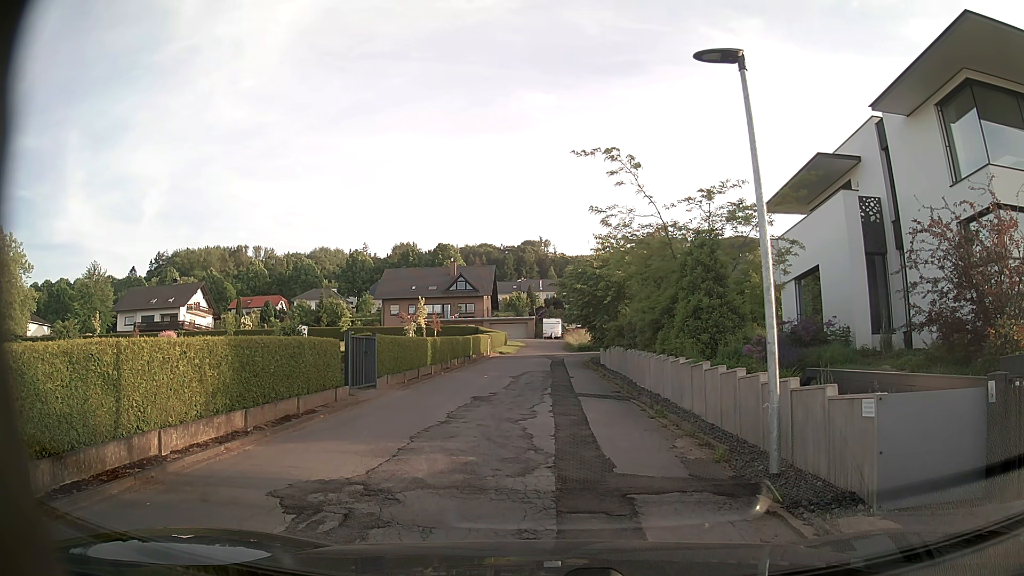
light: Day
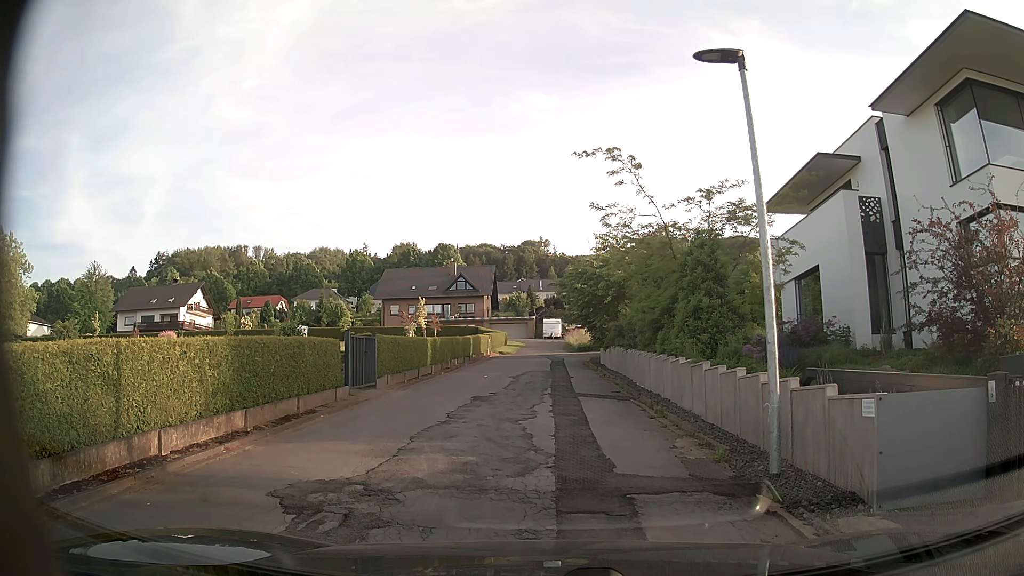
(0.0, 0.0) m; 0°
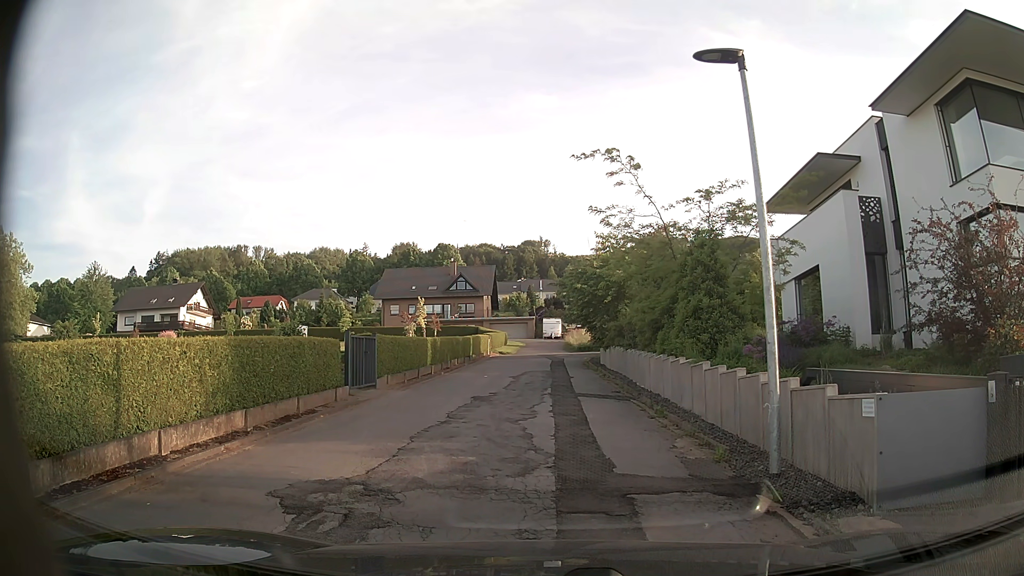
(0.0, 0.0) m; 0°
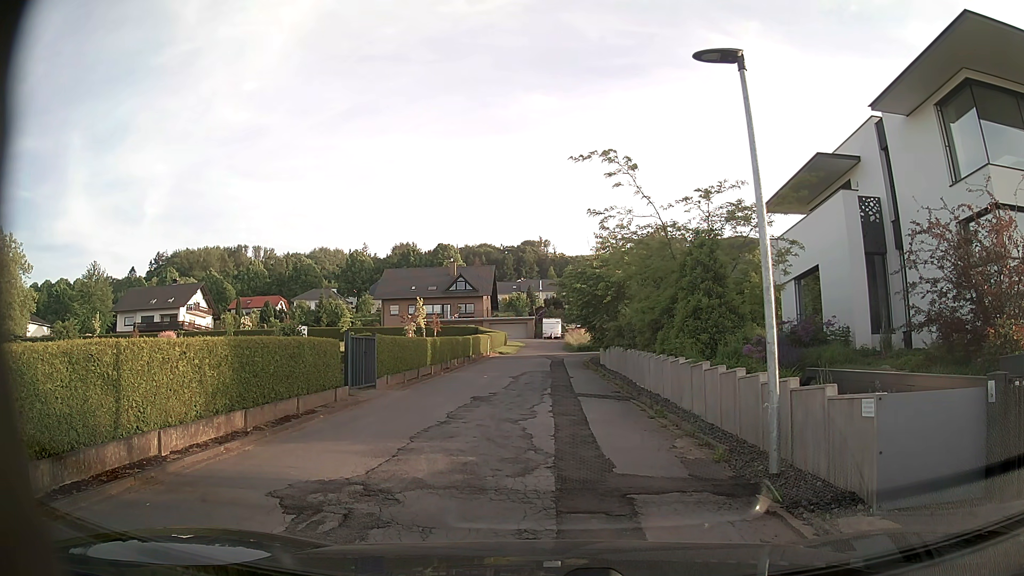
(0.0, 0.0) m; 0°
